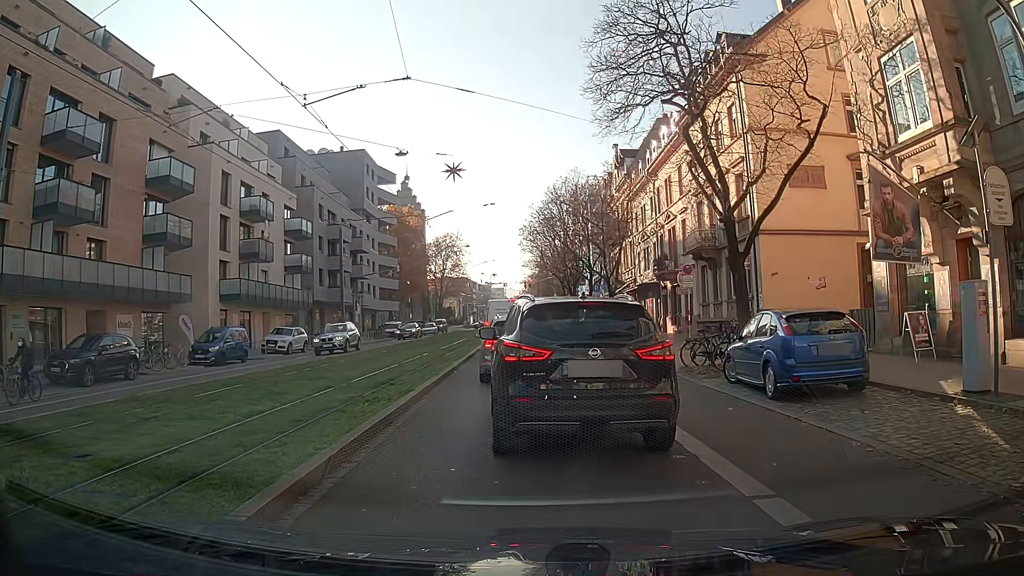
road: primary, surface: asphalt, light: Day
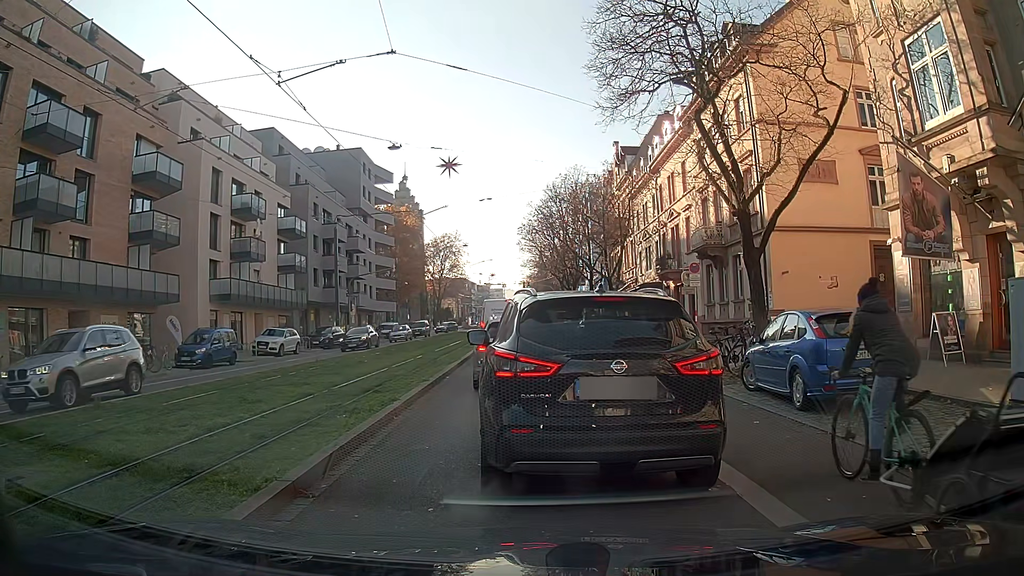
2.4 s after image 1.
(0.0, +1.3) m; 0°
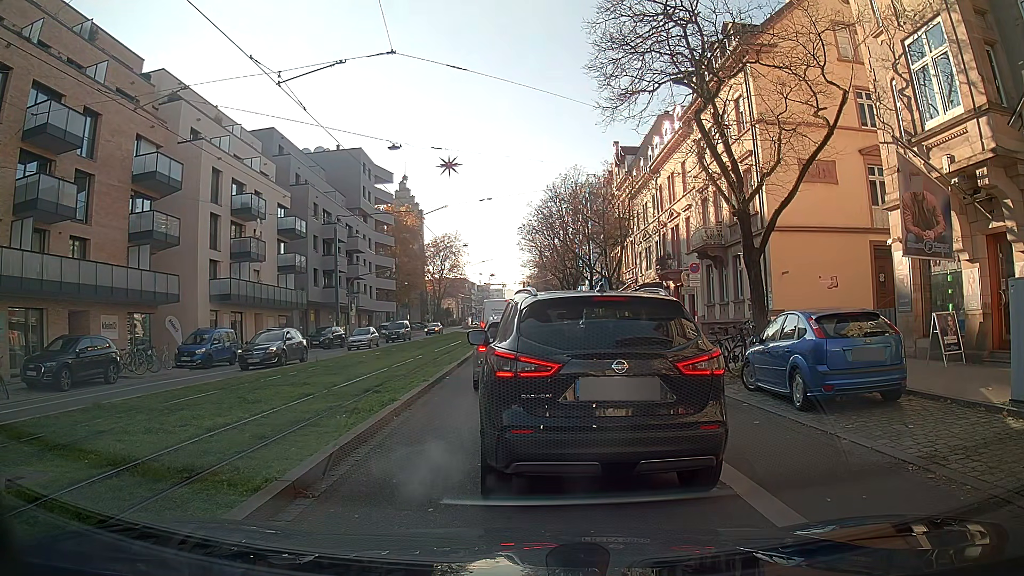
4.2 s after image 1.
(0.0, 0.0) m; 0°
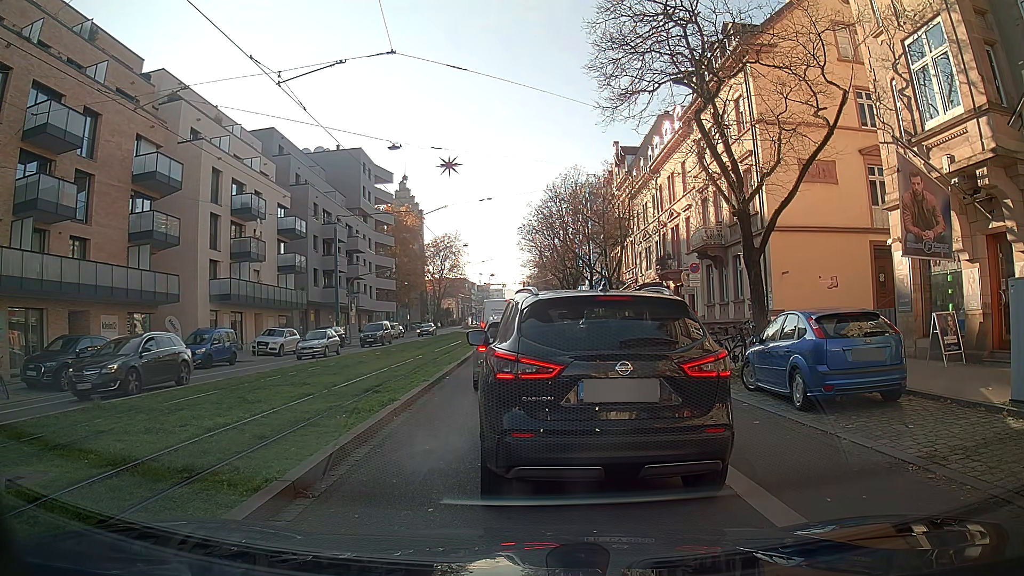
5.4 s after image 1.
(0.0, 0.0) m; 0°
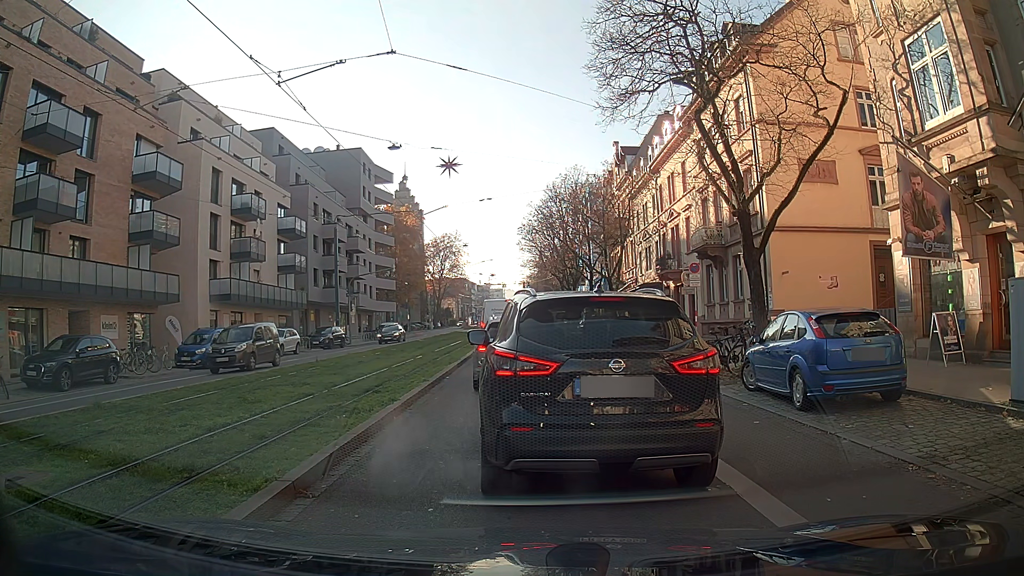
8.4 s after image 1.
(0.0, 0.0) m; 0°
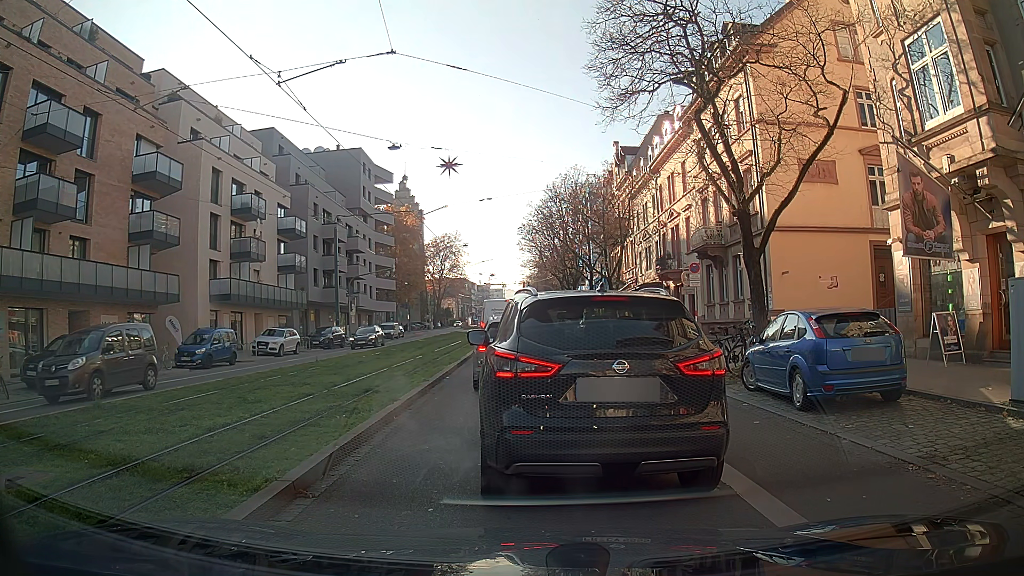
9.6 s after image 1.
(0.0, 0.0) m; 0°
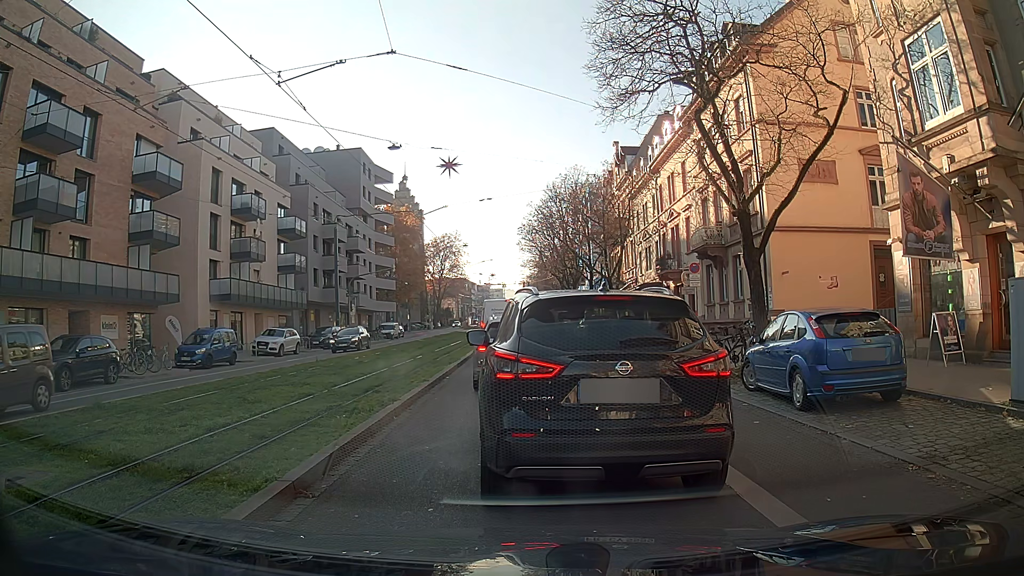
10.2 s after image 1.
(0.0, 0.0) m; 0°
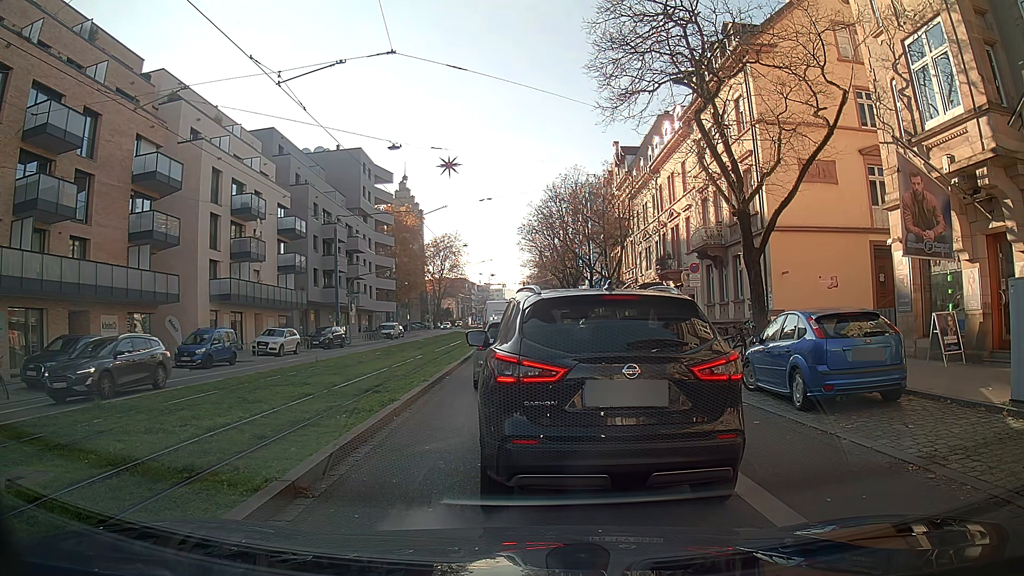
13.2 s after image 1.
(0.0, 0.0) m; 0°
